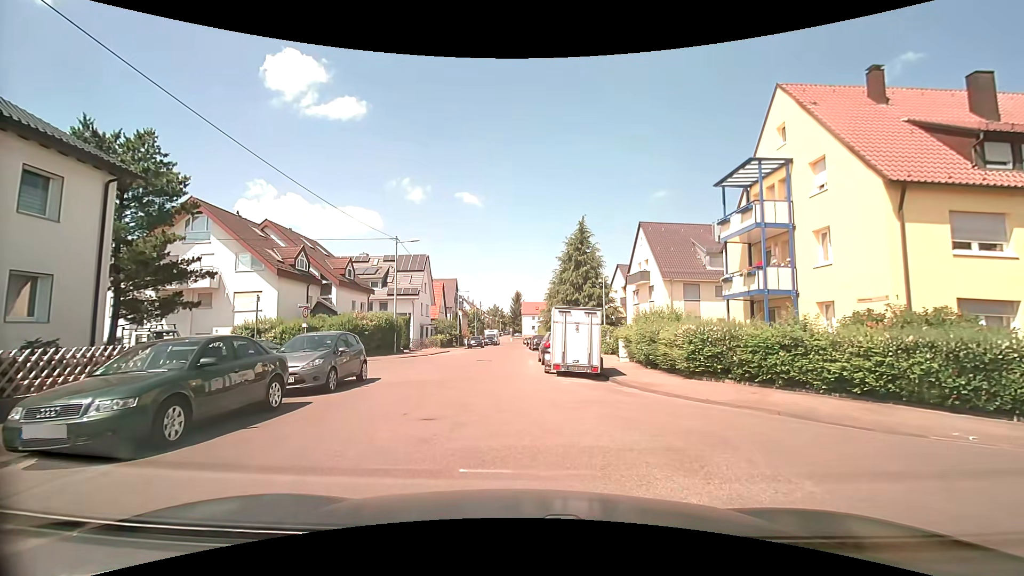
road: residential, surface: asphalt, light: Day
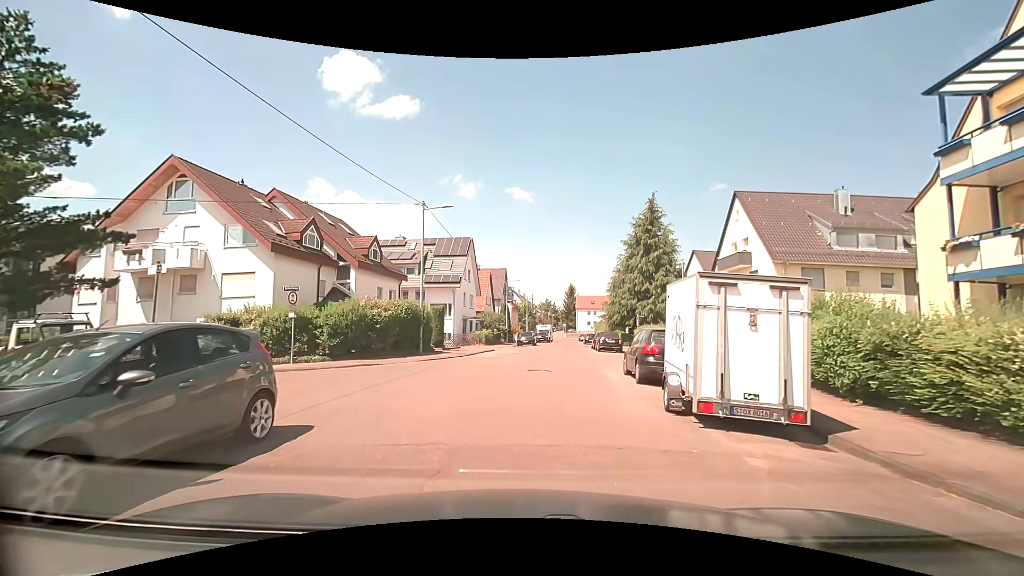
(-0.7, +9.0) m; -6°
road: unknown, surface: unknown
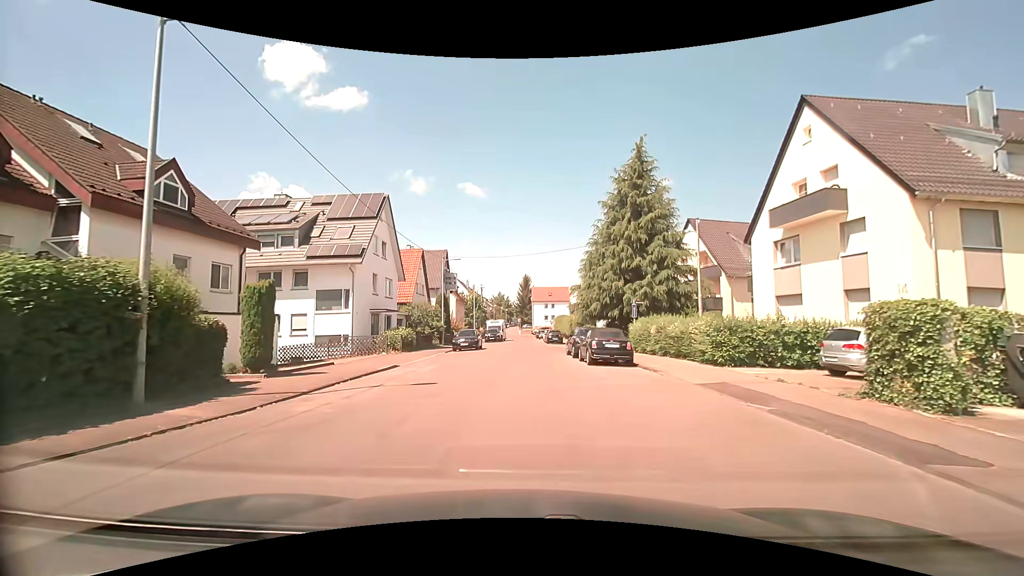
(+0.8, +16.3) m; +6°
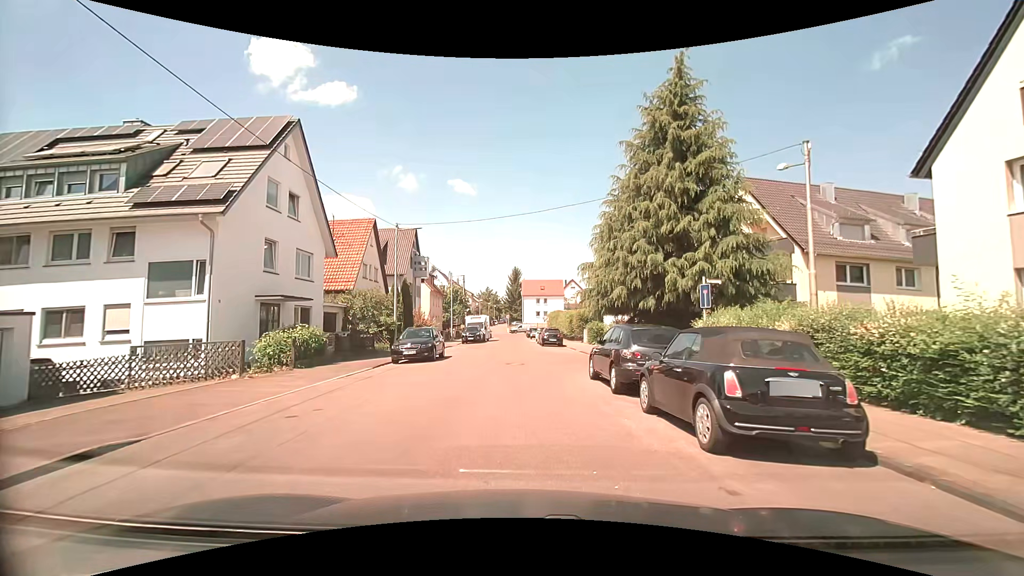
(0.0, +12.9) m; 0°
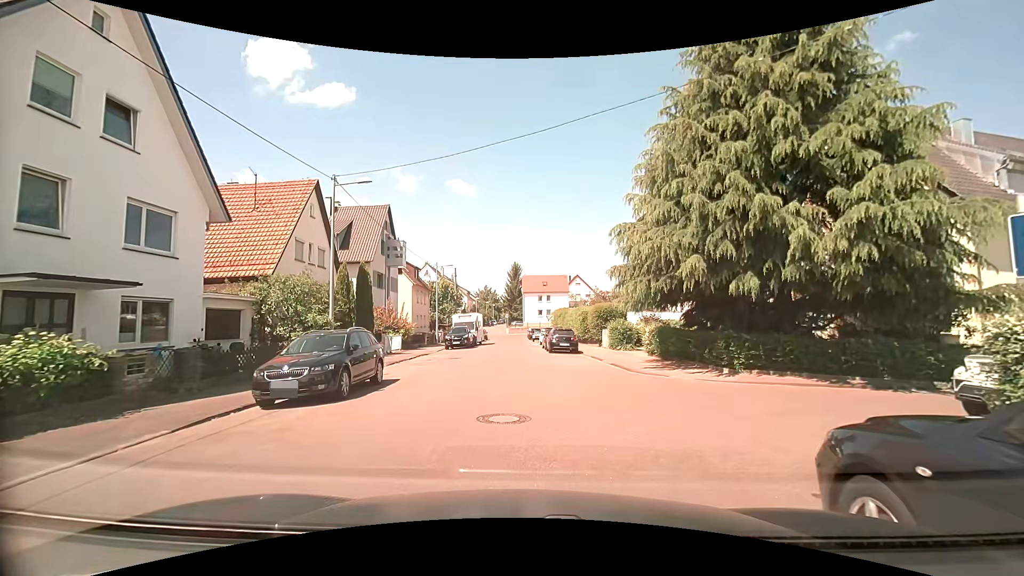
(+0.1, +10.4) m; 0°
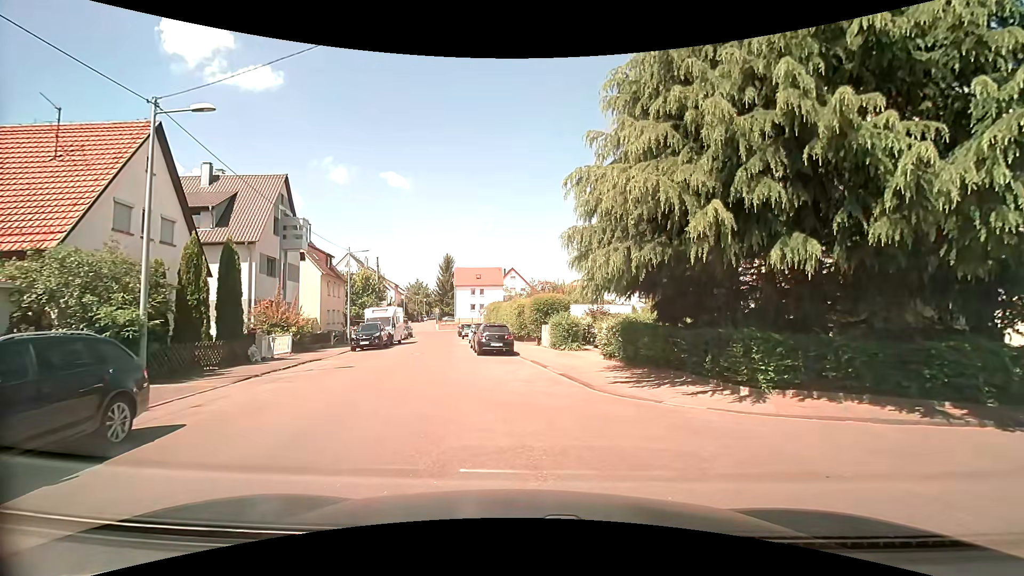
(+0.3, +5.8) m; +8°
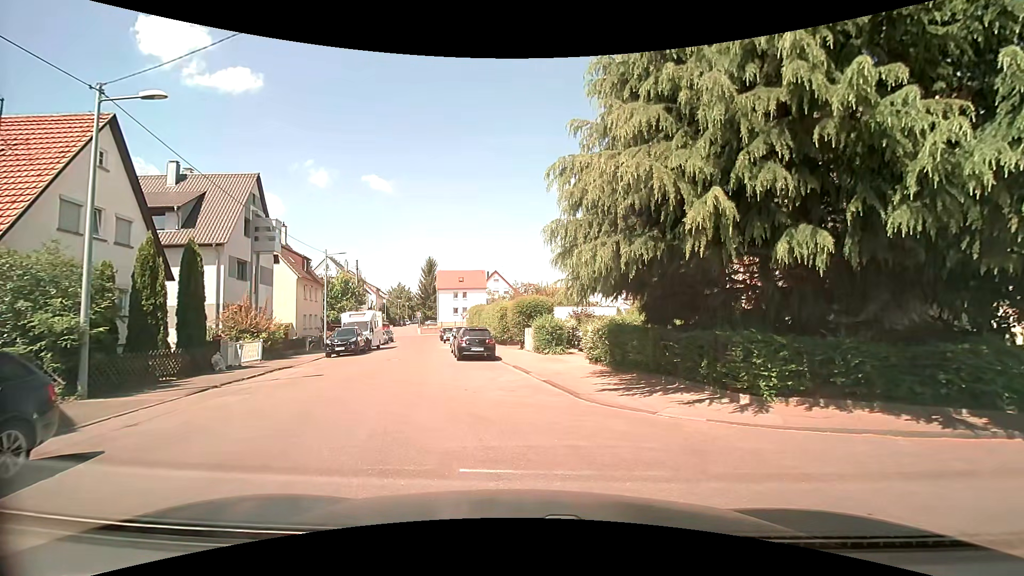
(0.0, +0.9) m; 0°
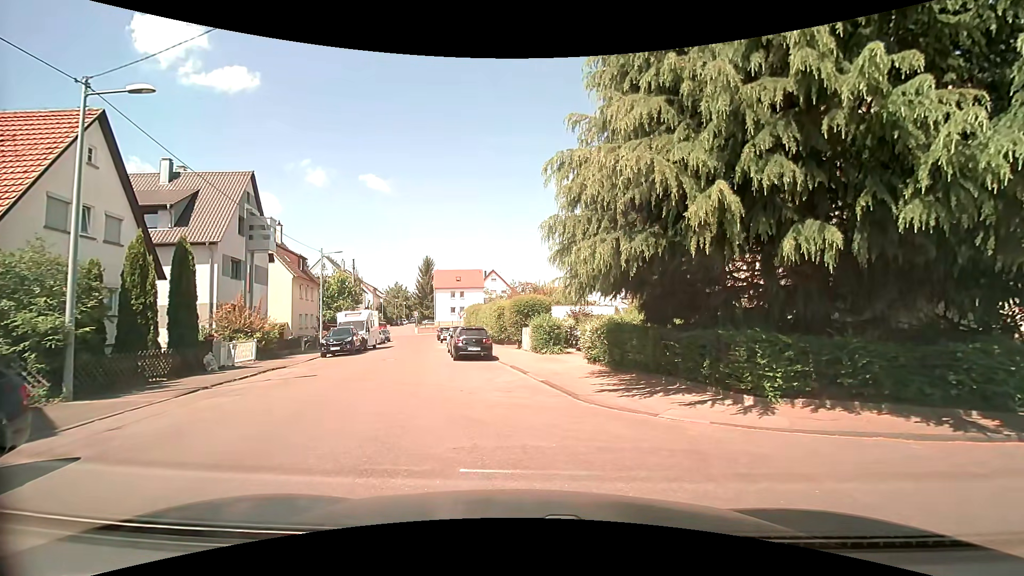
(0.0, +0.3) m; 0°
(-1, +10) (-4, +20) (-6, +29) (-7, +39) (-8, +49) (-10, +59) (-11, +69) (-17, +76) (-27, +72) (-35, +68) m
